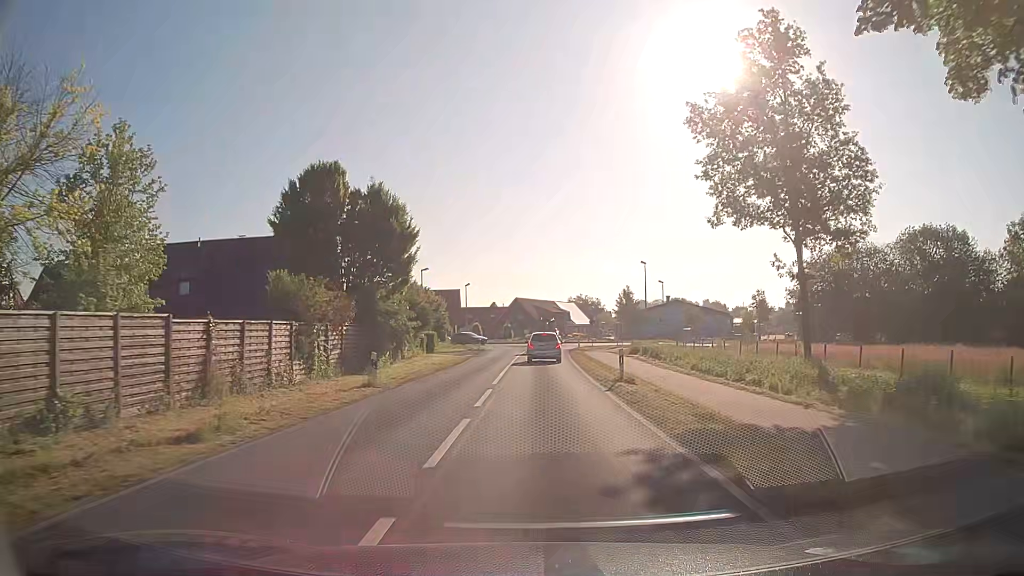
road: secondary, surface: asphalt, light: Day
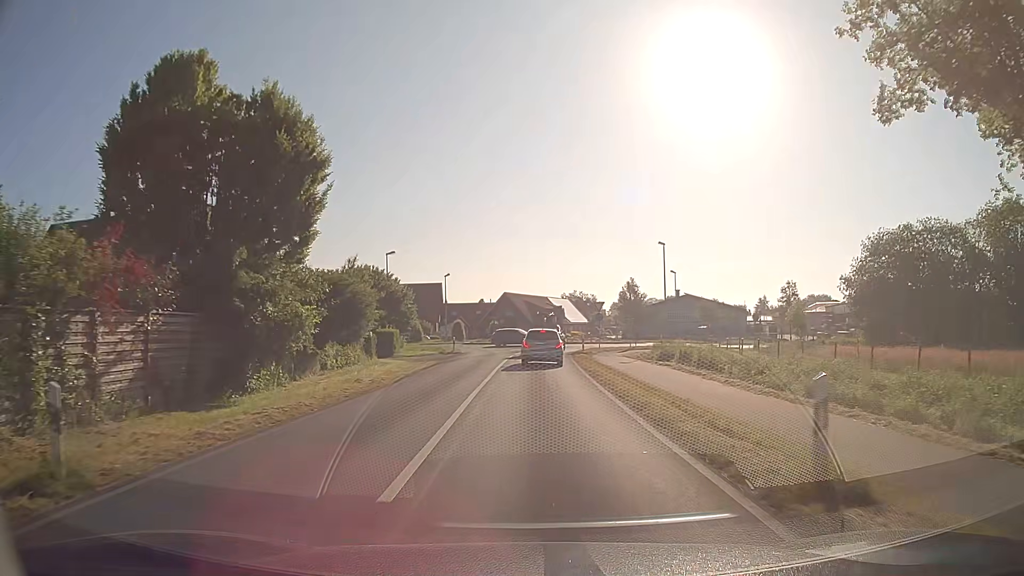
(-0.1, +13.4) m; 0°
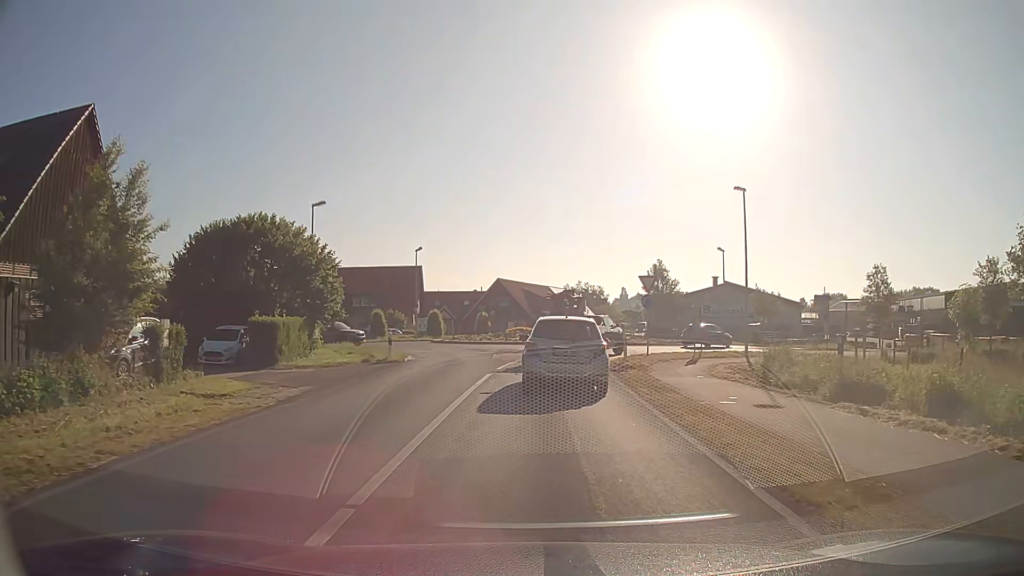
(0.0, +20.0) m; -1°
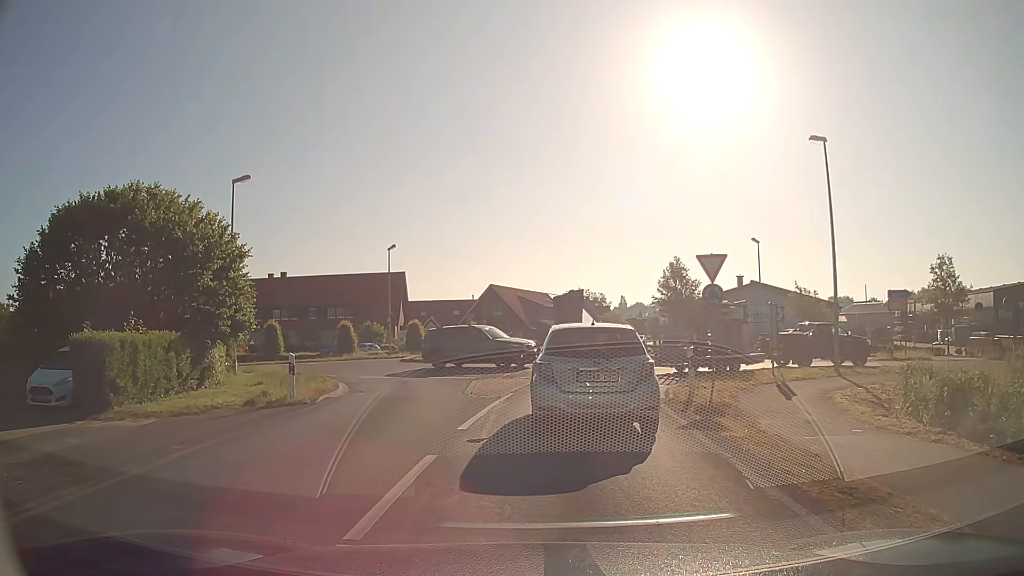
(+0.3, +10.0) m; +1°
(0, +10) (+2, +20) (+8, +28) (+13, +36) (+13, +46) (+10, +55) (+8, +65) (+10, +75) (+13, +85) (+15, +94) m
